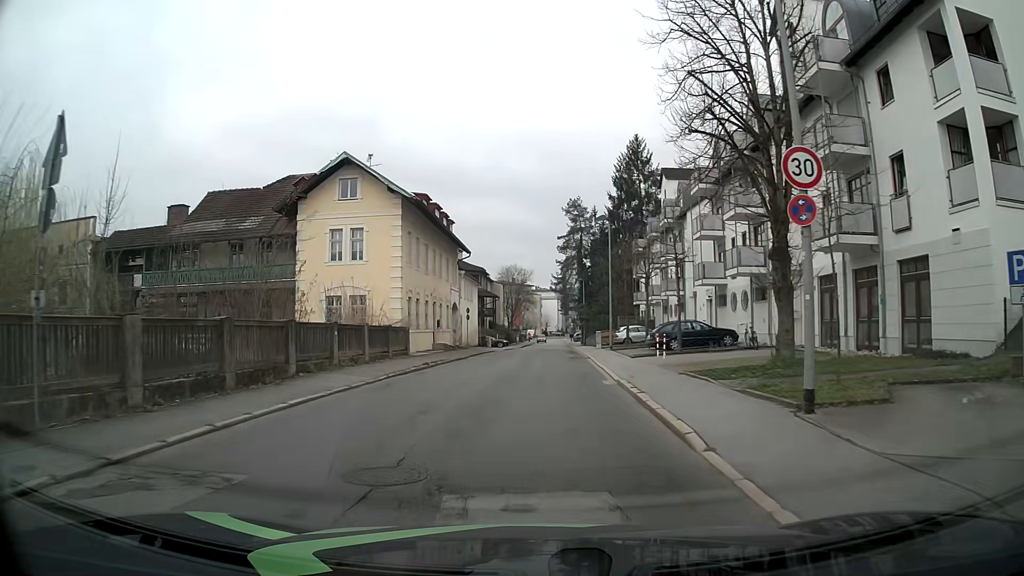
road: residential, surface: asphalt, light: Day
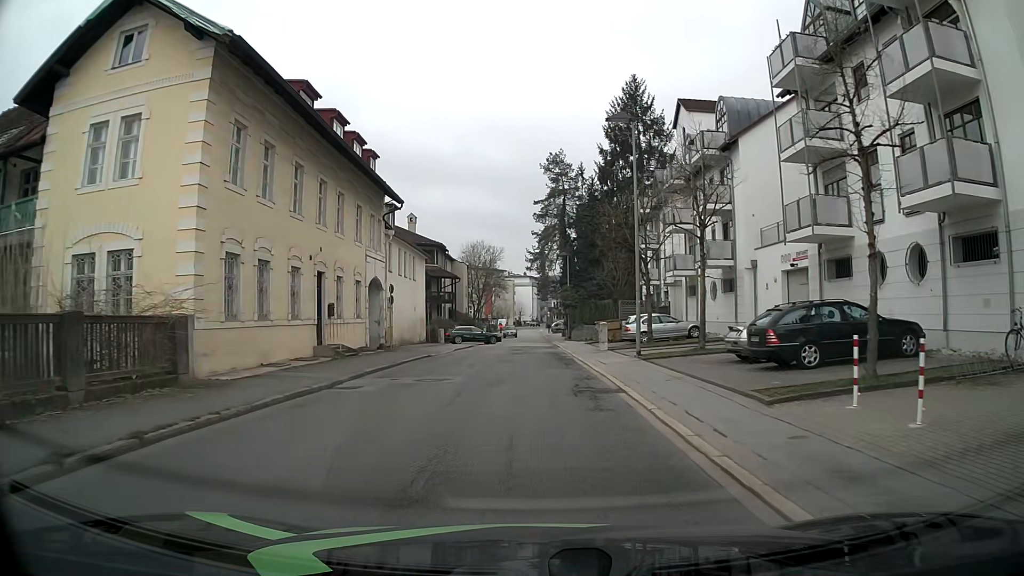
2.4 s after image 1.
(+0.4, +19.0) m; +2°
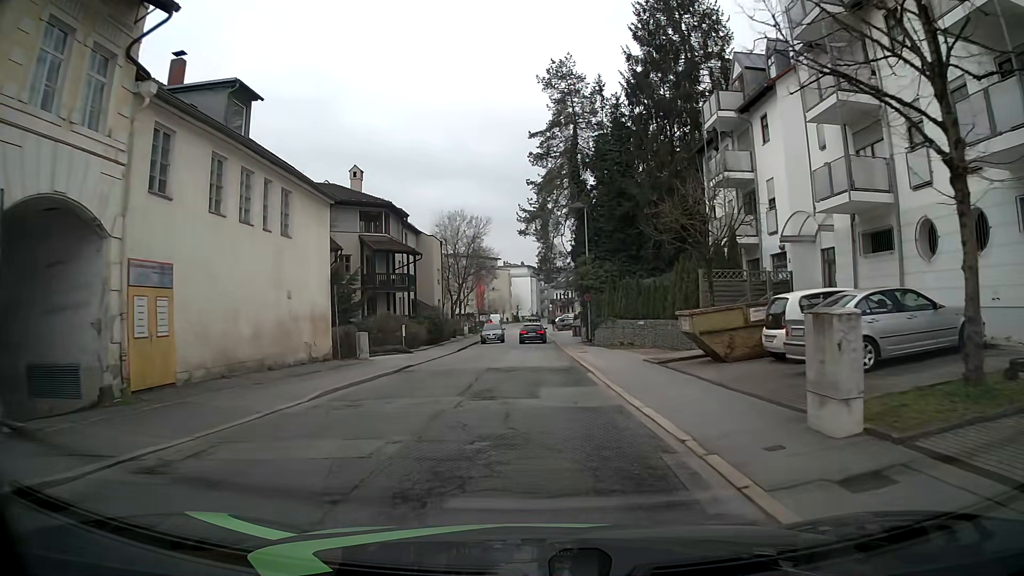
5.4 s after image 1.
(+0.1, +24.0) m; 0°
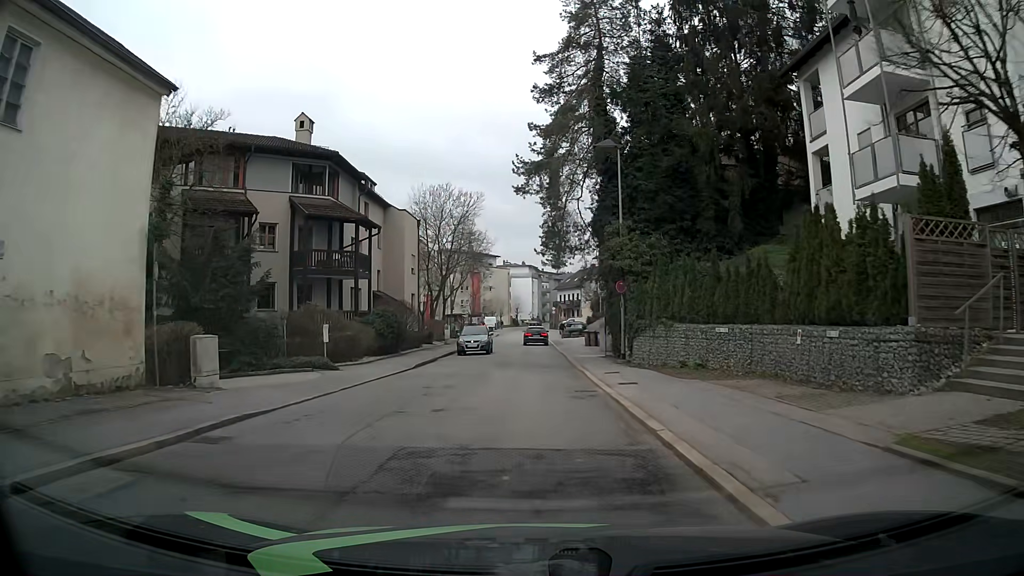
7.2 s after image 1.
(+0.1, +14.3) m; +1°
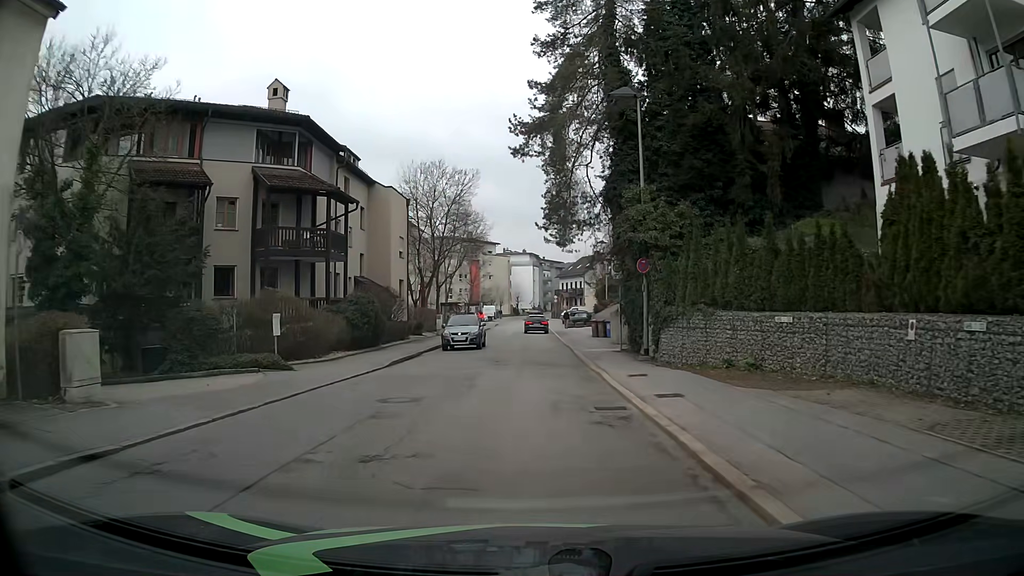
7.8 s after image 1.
(0.0, +4.8) m; -1°
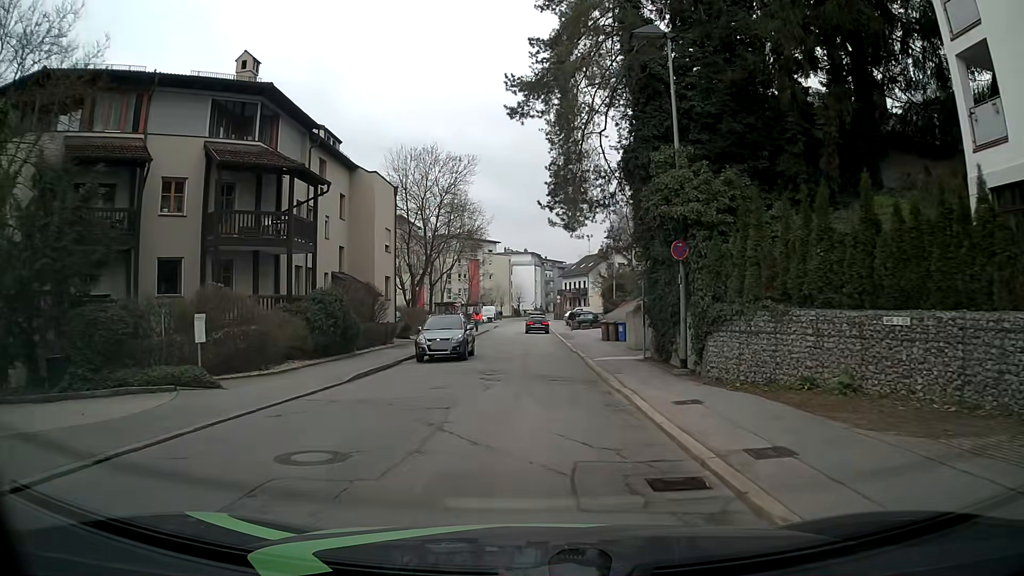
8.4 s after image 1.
(+0.1, +4.7) m; +1°
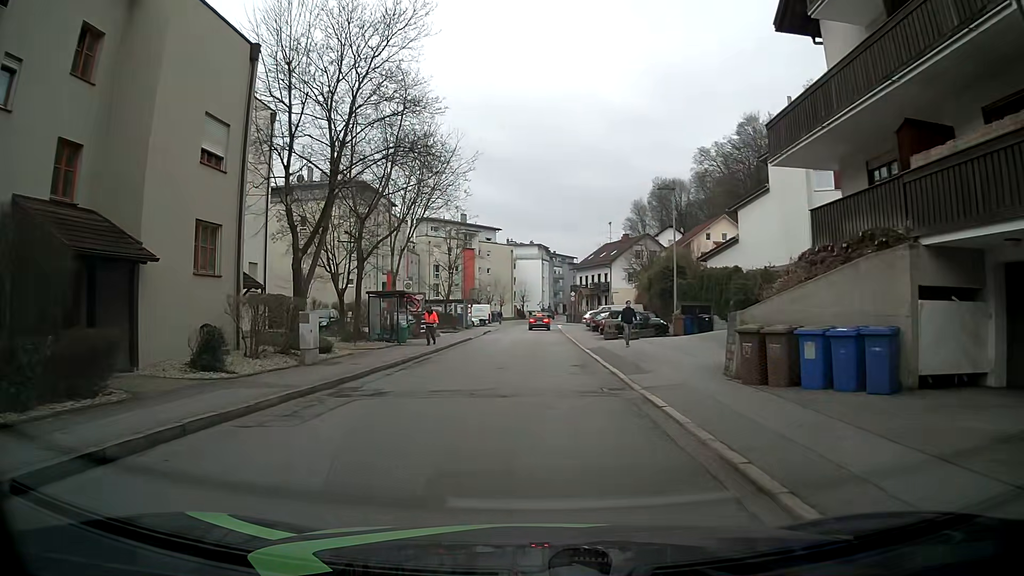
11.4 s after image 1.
(-0.4, +23.5) m; -1°
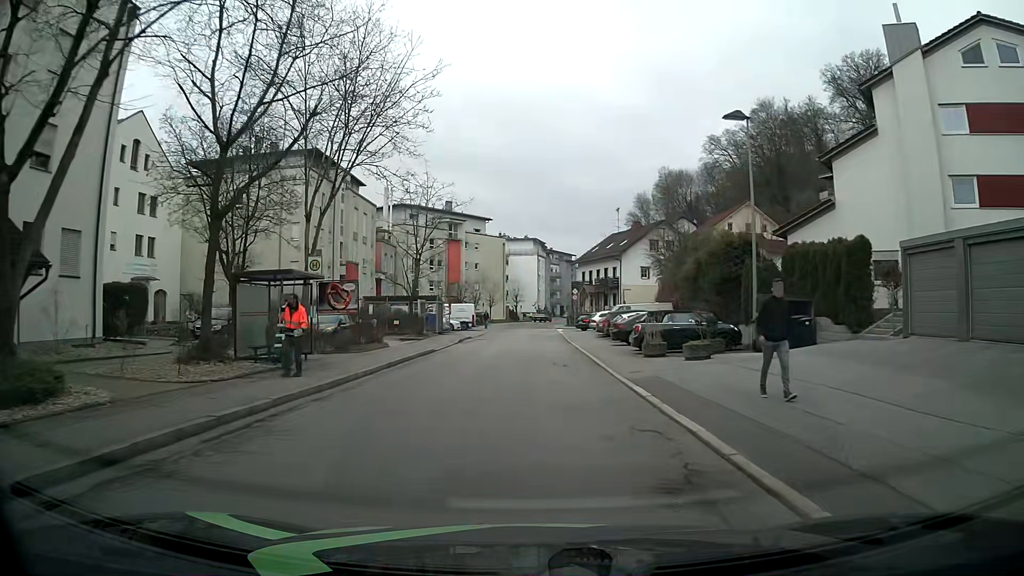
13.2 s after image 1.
(-0.1, +13.9) m; 0°
(0, +10) (0, +20) (0, +30) (0, +40) (0, +50) (0, +60) (0, +70) (+1, +80) (+2, +90) (+4, +100) m
